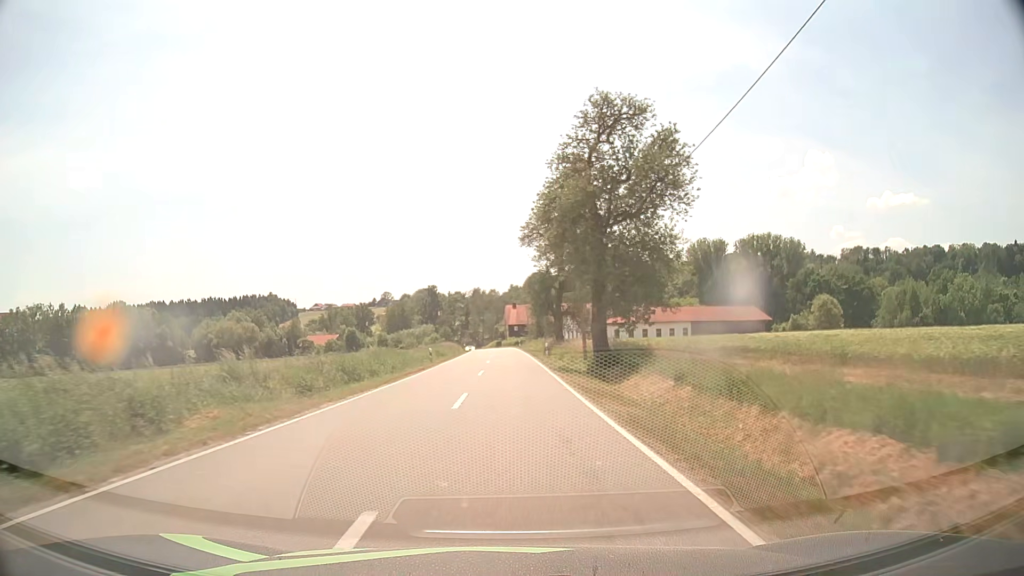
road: tertiary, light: Day
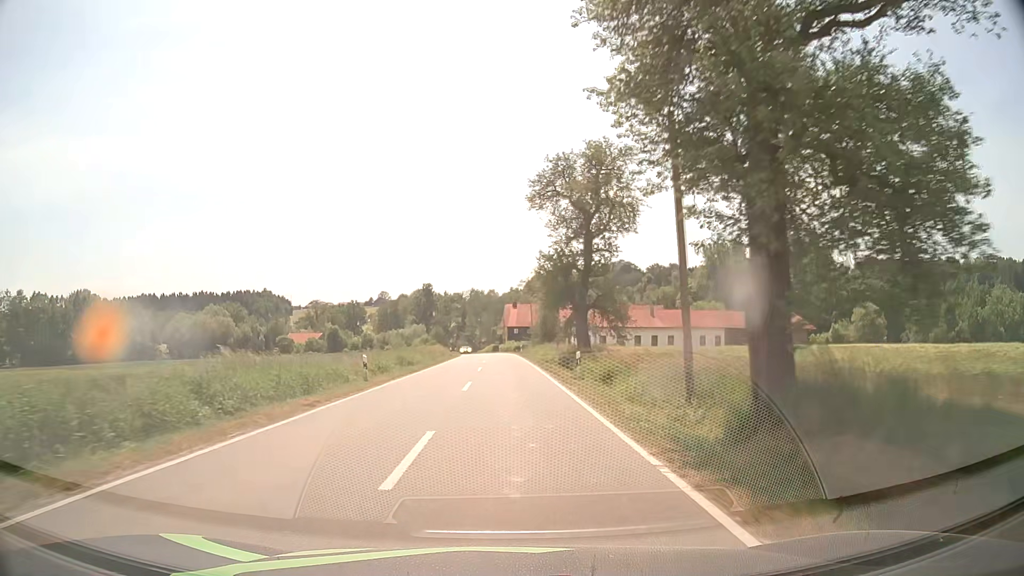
(0.0, +19.2) m; 0°
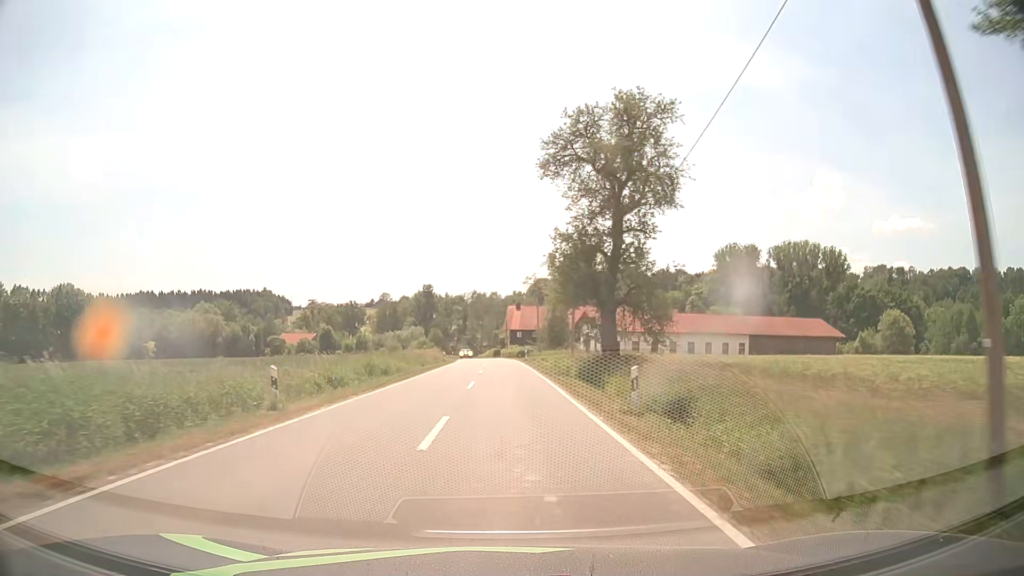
(0.0, +9.6) m; 0°
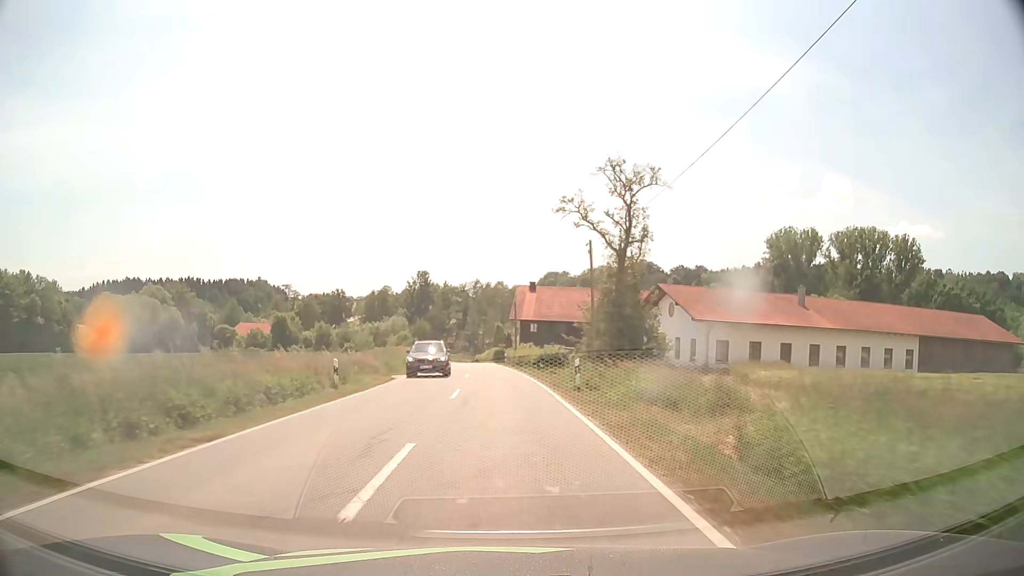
(0.0, +39.8) m; 0°
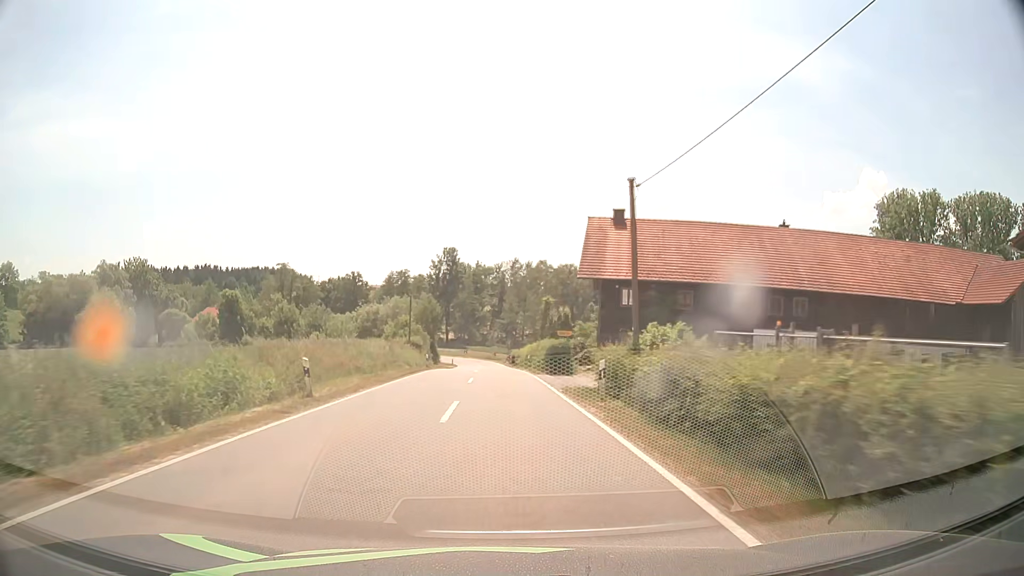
(-1.1, +41.6) m; -3°
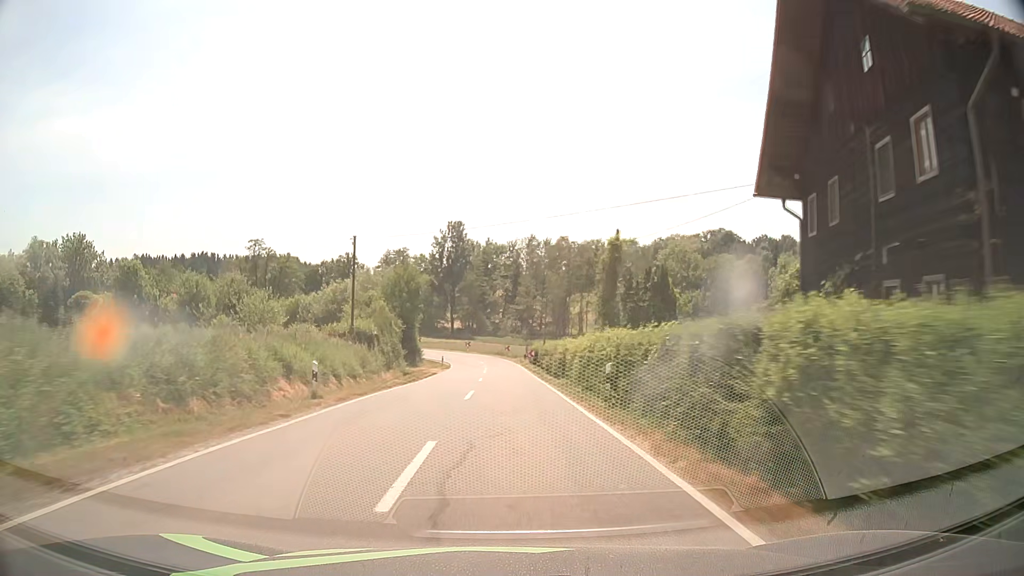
(-0.4, +30.3) m; -1°
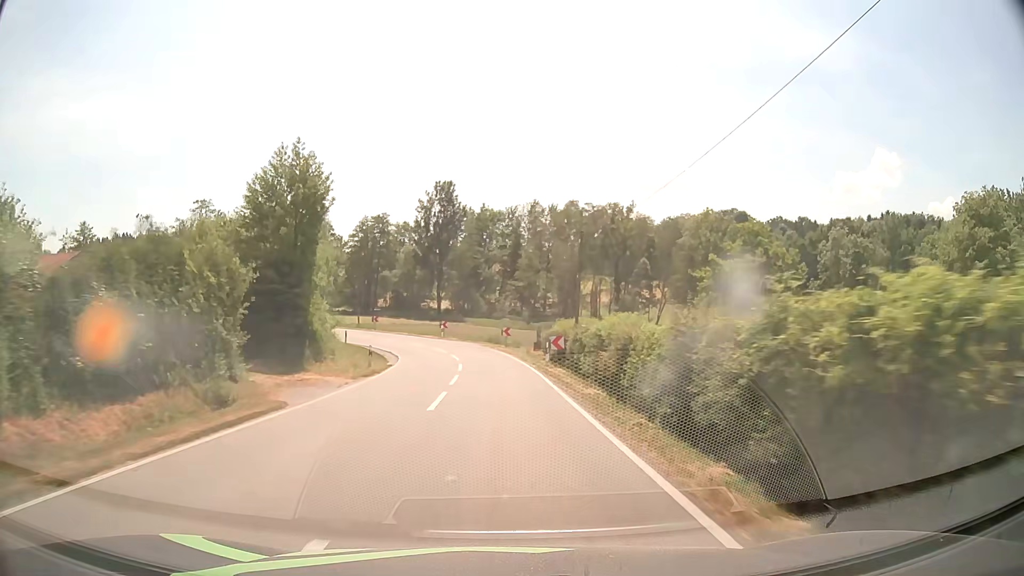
(0.0, +28.8) m; 0°
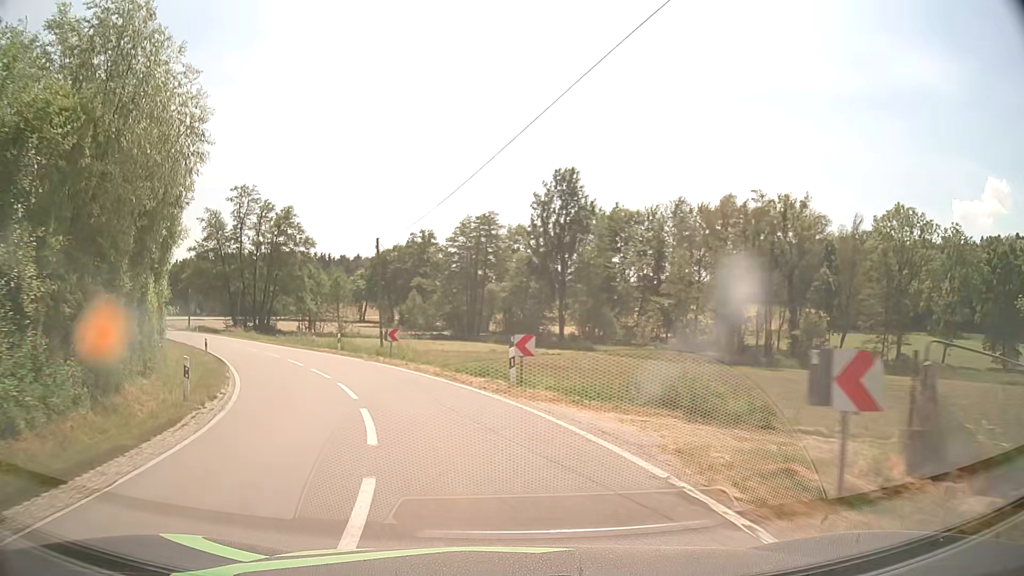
(-1.4, +33.7) m; -11°
(-1, +10) (-4, +20) (-8, +29) (-13, +37) (-18, +46) (-24, +54) (-30, +62) (-36, +70) (-42, +78) (-47, +86) m
